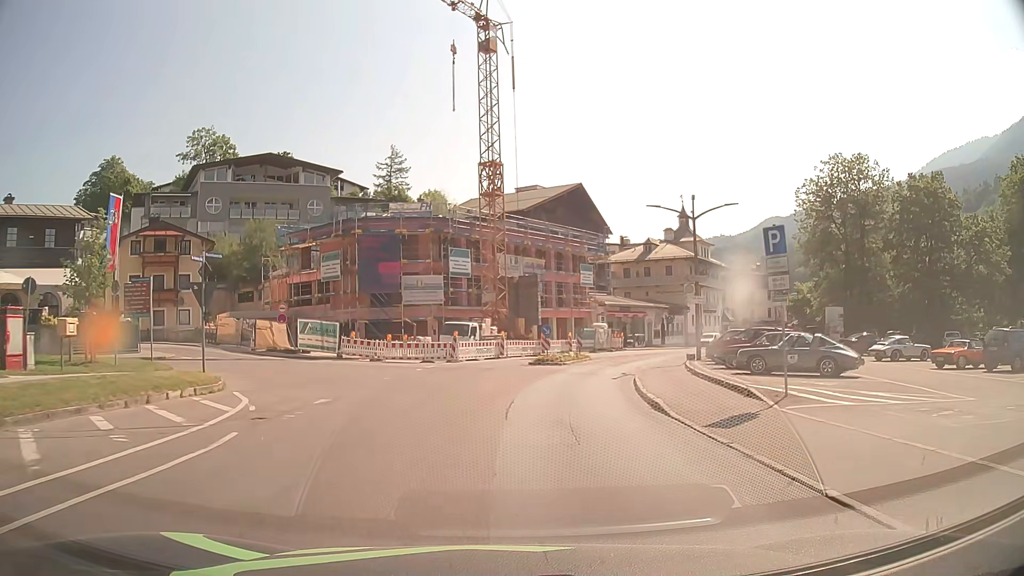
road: tertiary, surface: asphalt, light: Day
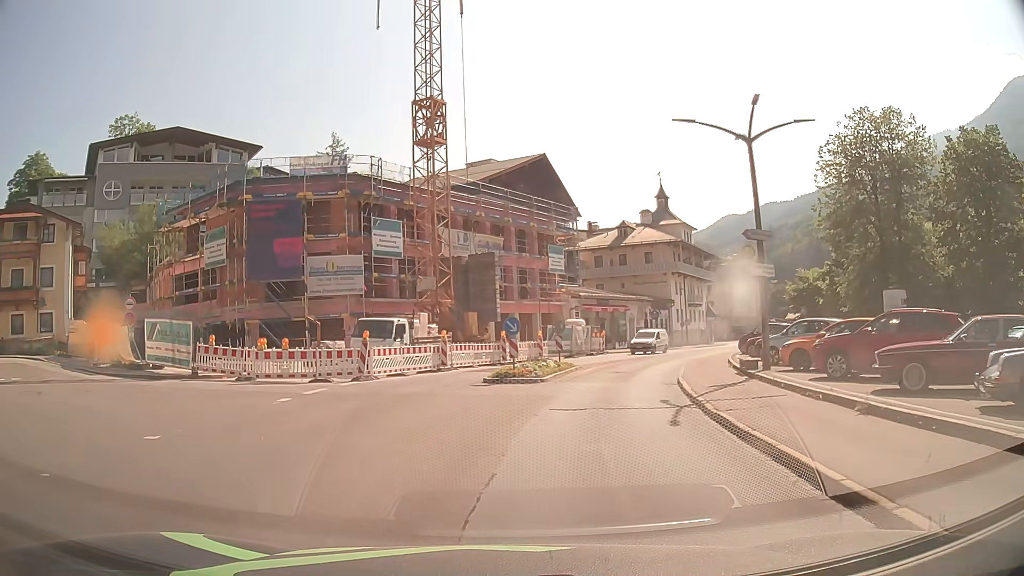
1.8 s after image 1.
(+0.2, +13.6) m; +3°
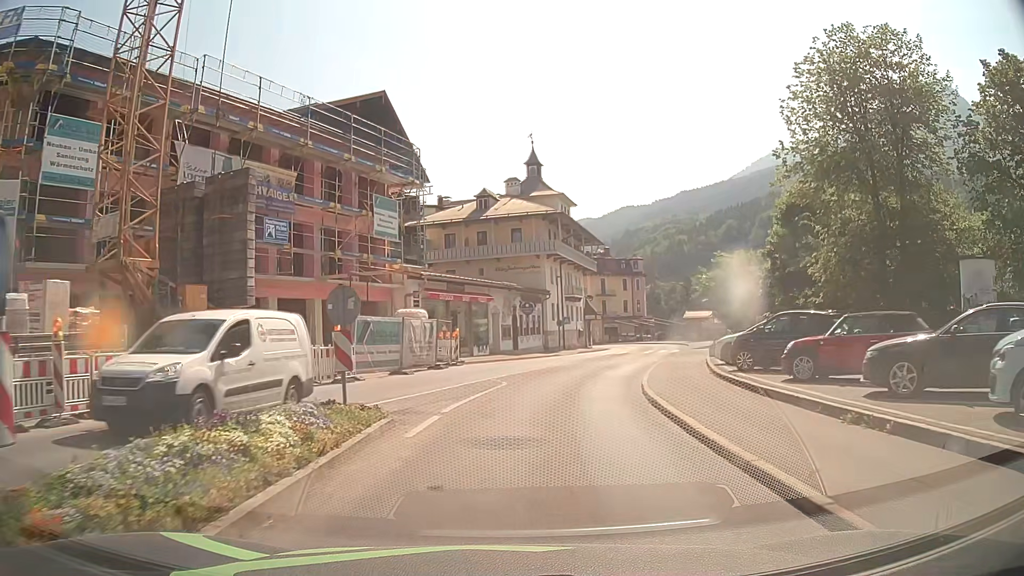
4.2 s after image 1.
(+2.1, +17.8) m; +13°
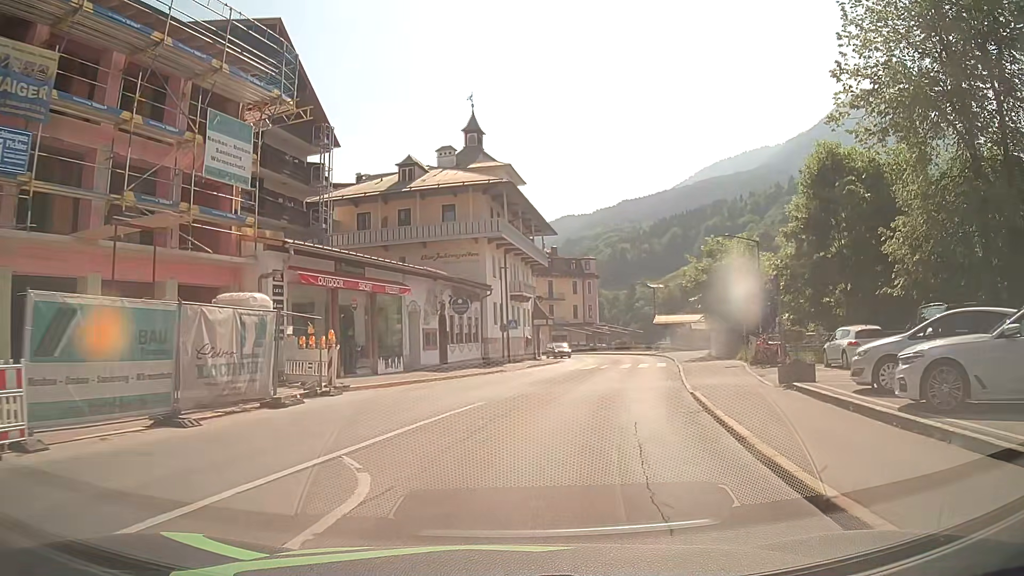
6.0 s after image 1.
(+0.4, +13.4) m; +4°
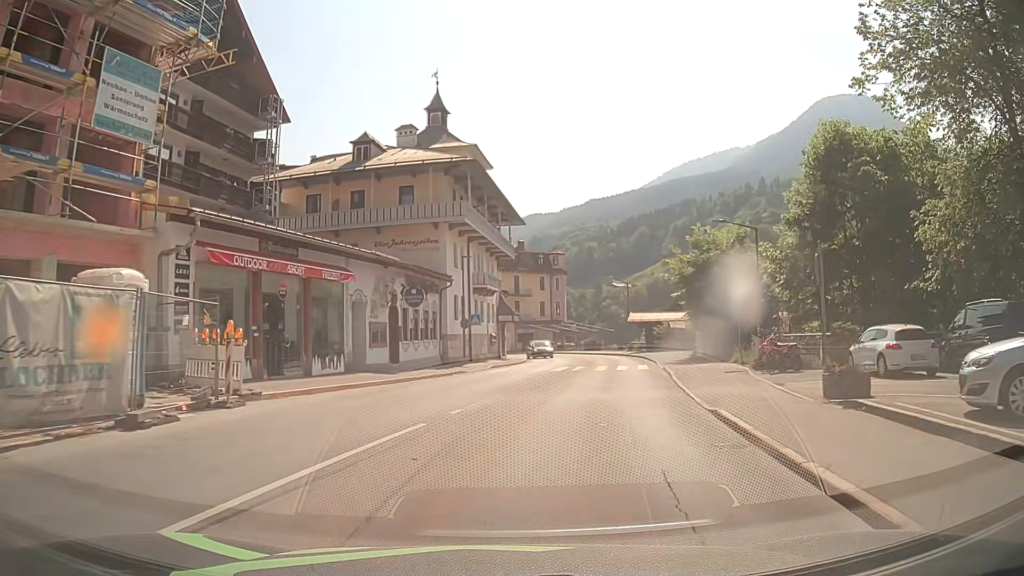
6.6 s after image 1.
(+0.1, +4.5) m; +4°
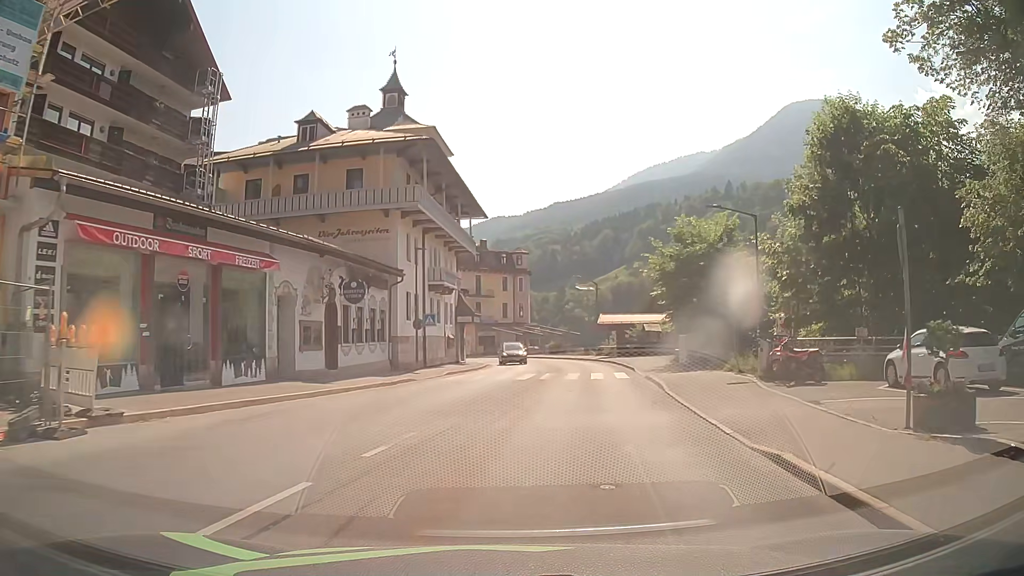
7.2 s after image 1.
(+0.1, +4.4) m; +3°
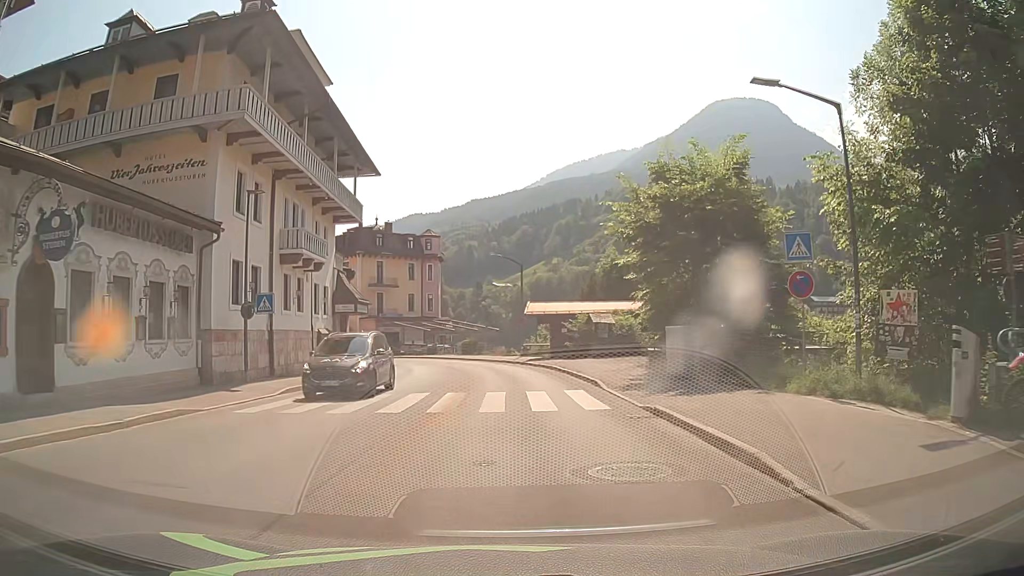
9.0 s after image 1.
(+1.0, +13.3) m; +7°
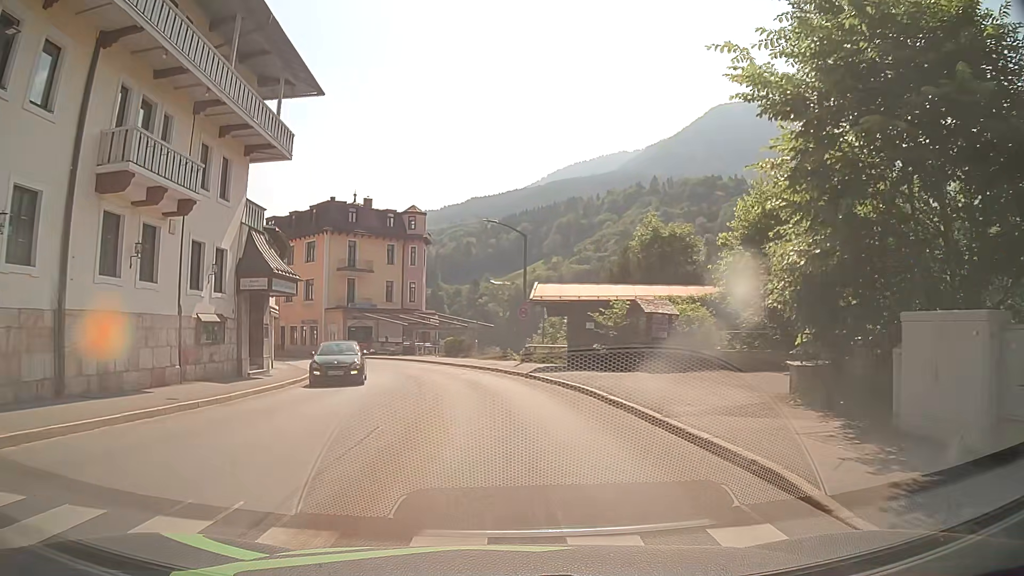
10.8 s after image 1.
(+0.1, +13.5) m; +1°
(0, +10) (-1, +20) (-3, +30) (-7, +39) (-11, +48) (-18, +56) (-25, +63) (-32, +69) (-41, +75) (-49, +80) m
